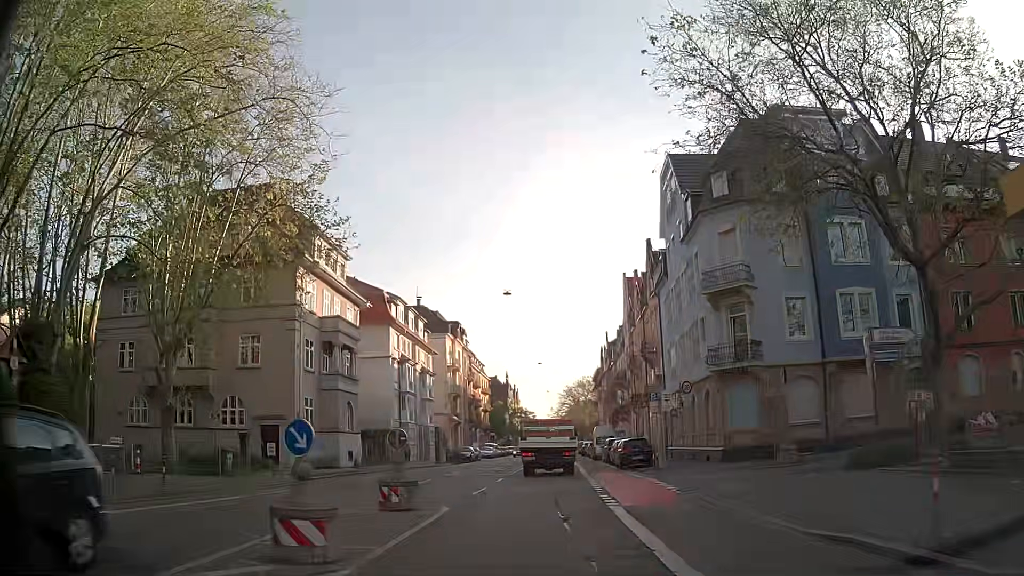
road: secondary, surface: asphalt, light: Day
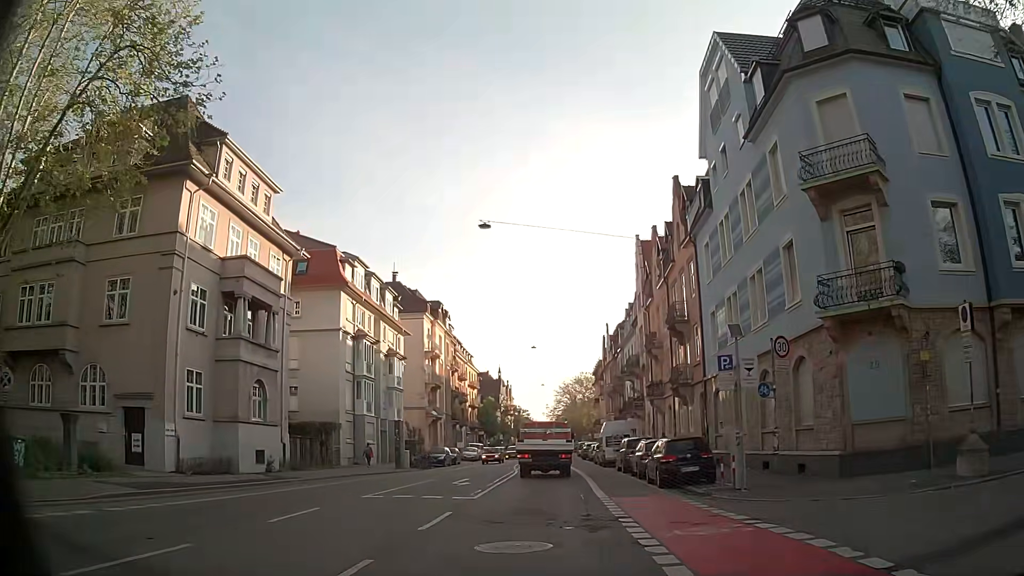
(-0.1, +13.0) m; -1°
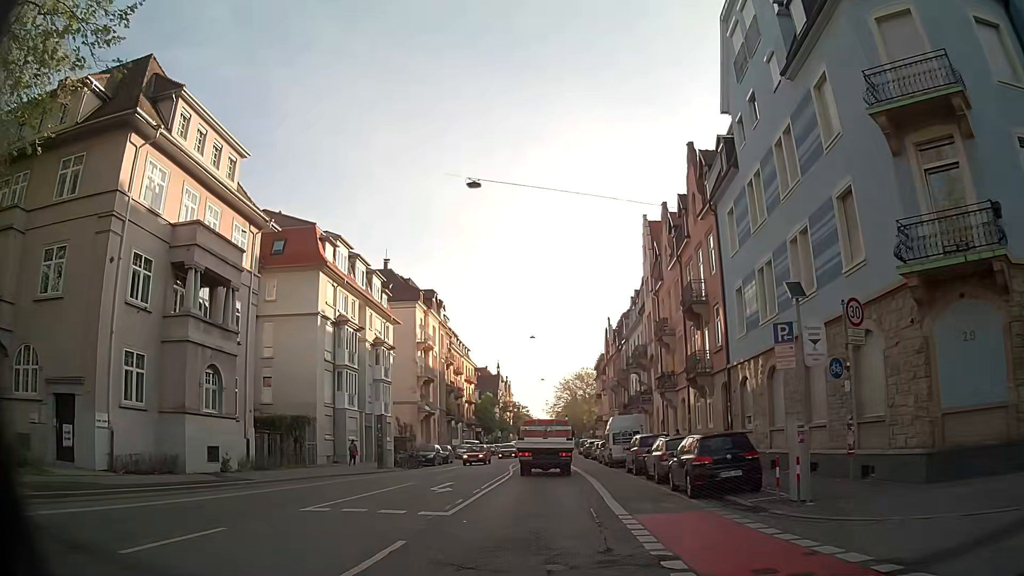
(0.0, +4.4) m; 0°
